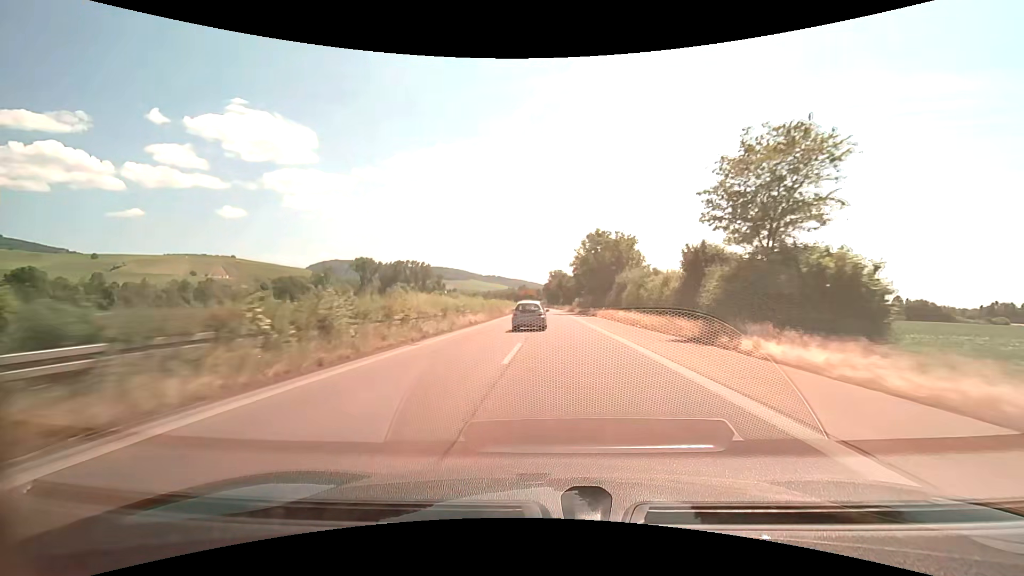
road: trunk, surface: asphalt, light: Day
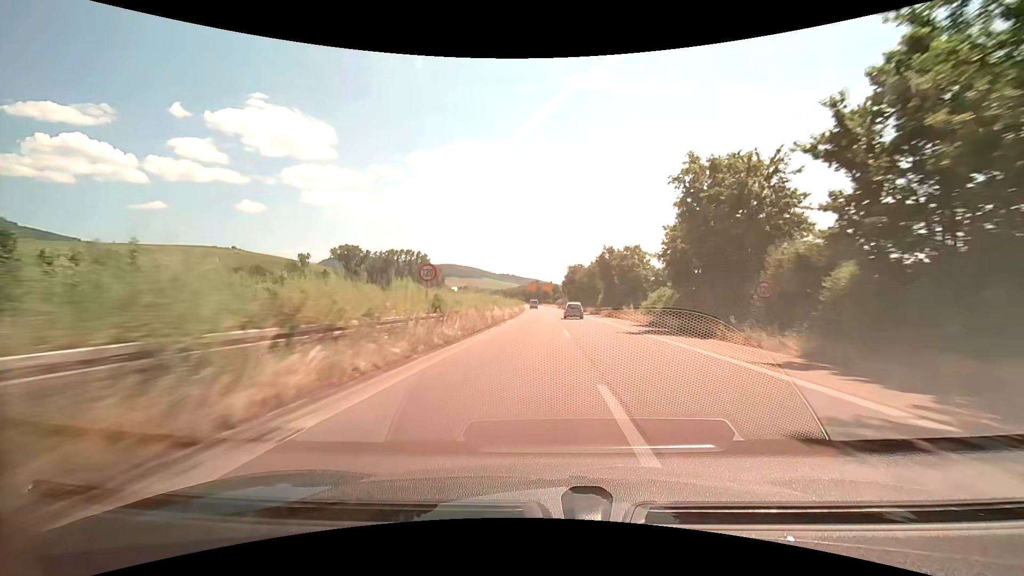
(-1.8, +62.9) m; -2°
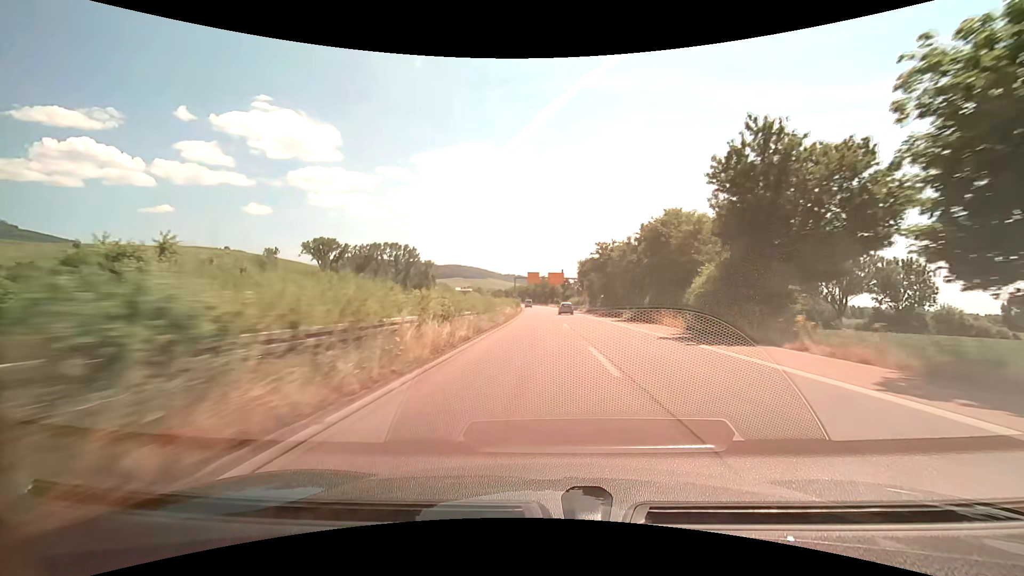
(-0.3, +47.0) m; -1°
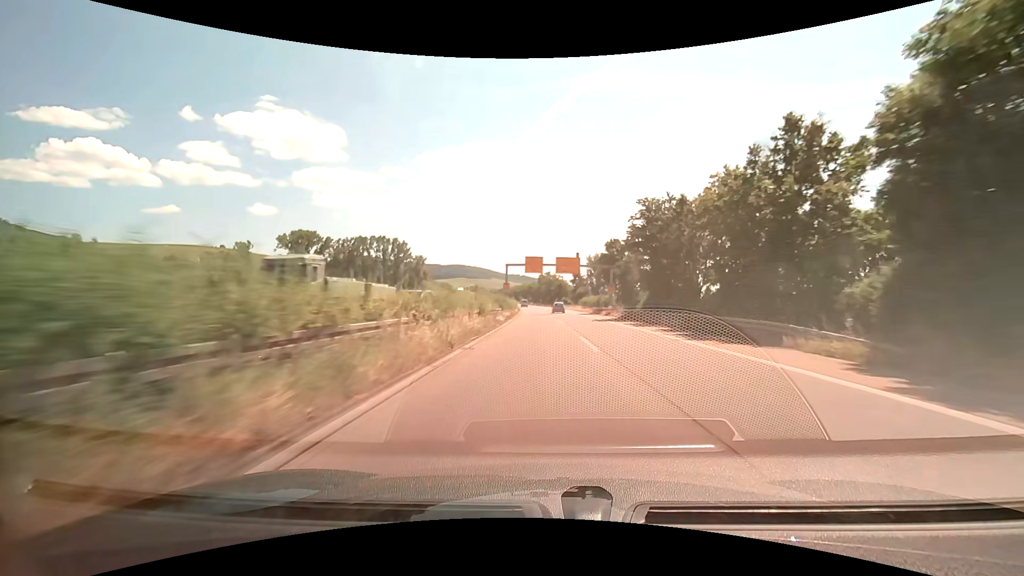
(-0.2, +31.3) m; -1°
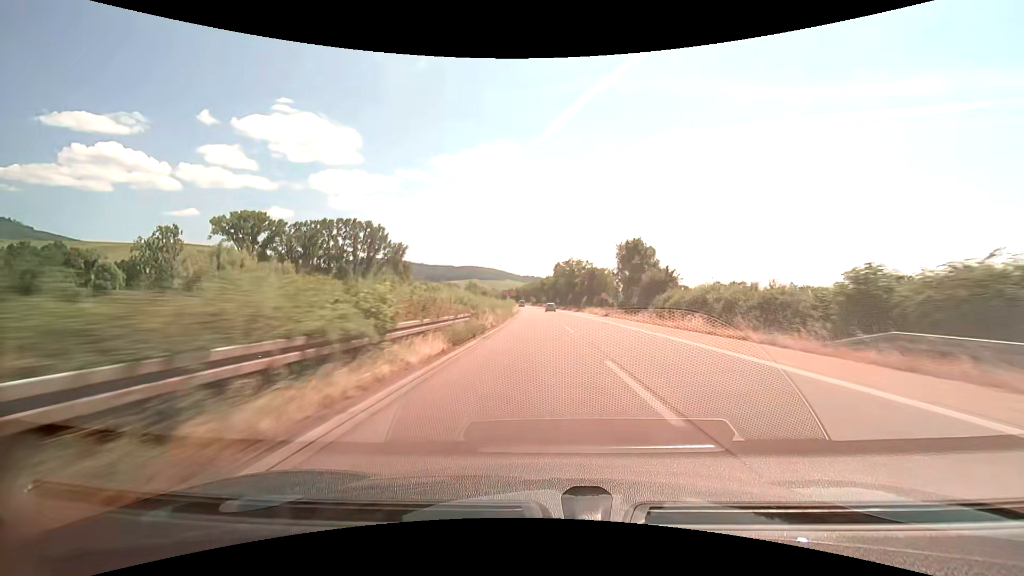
(-0.8, +62.2) m; -2°
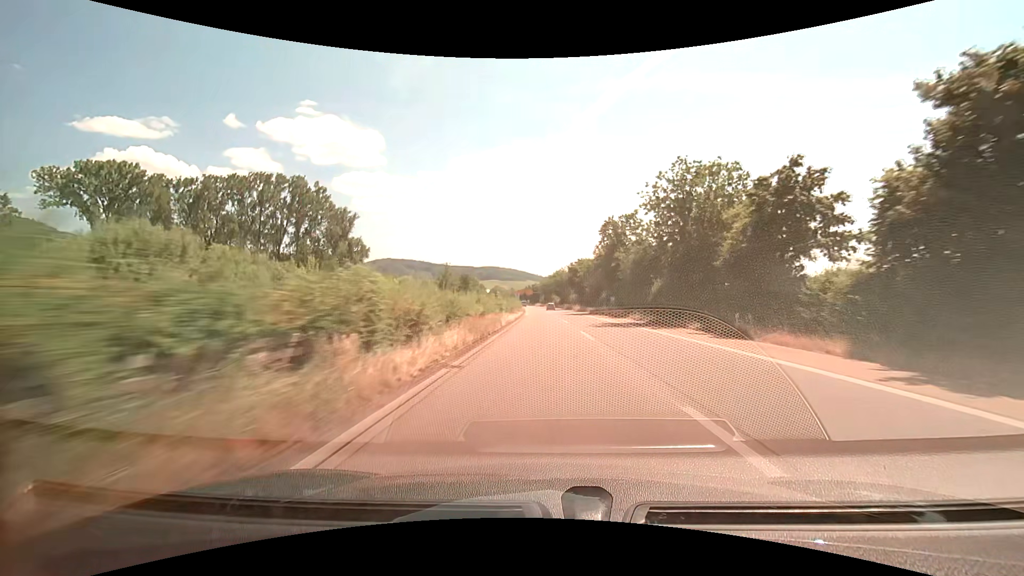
(-1.9, +76.9) m; -3°
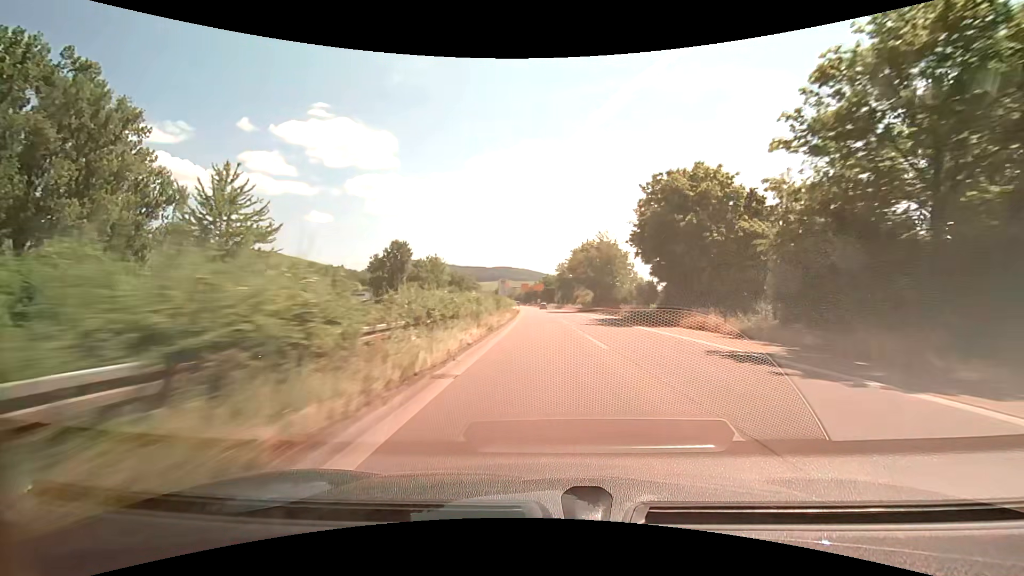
(-0.9, +75.9) m; -2°
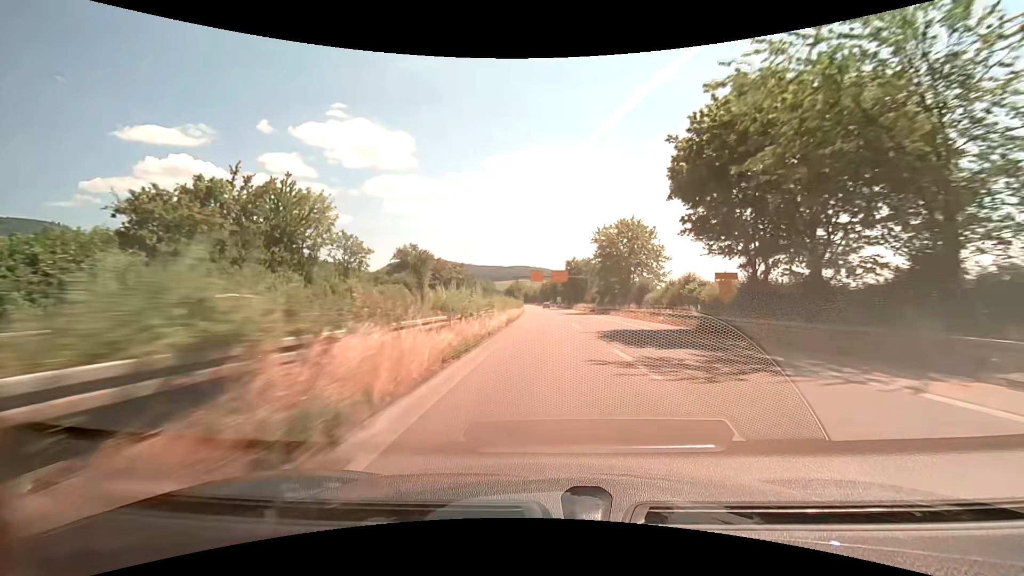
(-1.1, +59.8) m; -2°
(0, +10) (0, +20) (0, +30) (0, +40) (0, +50) (0, +60) (-1, +70) (-1, +80) (-1, +90) (-1, +100) m
